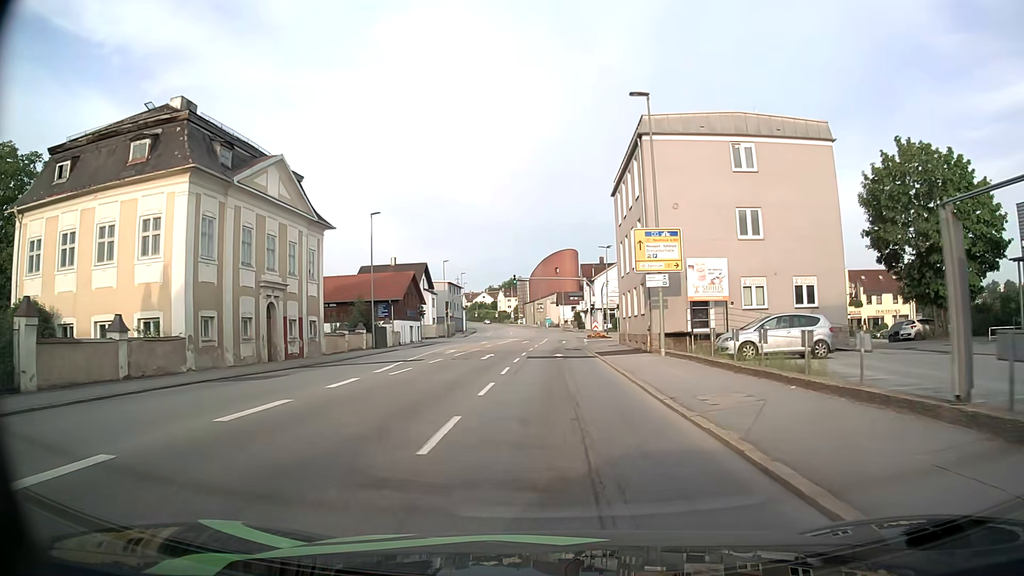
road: tertiary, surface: asphalt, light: Day
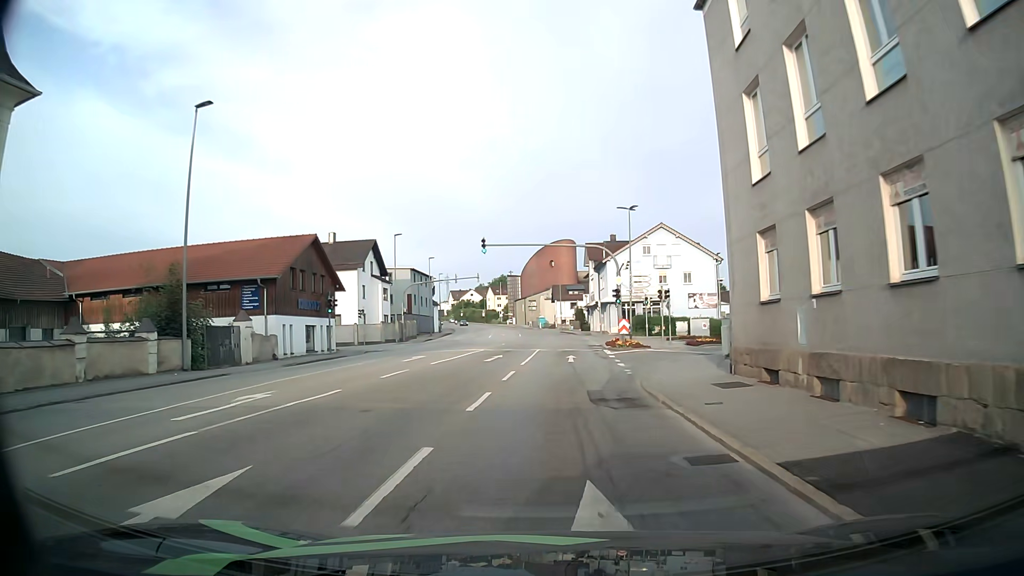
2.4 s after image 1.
(+0.1, +26.9) m; +1°
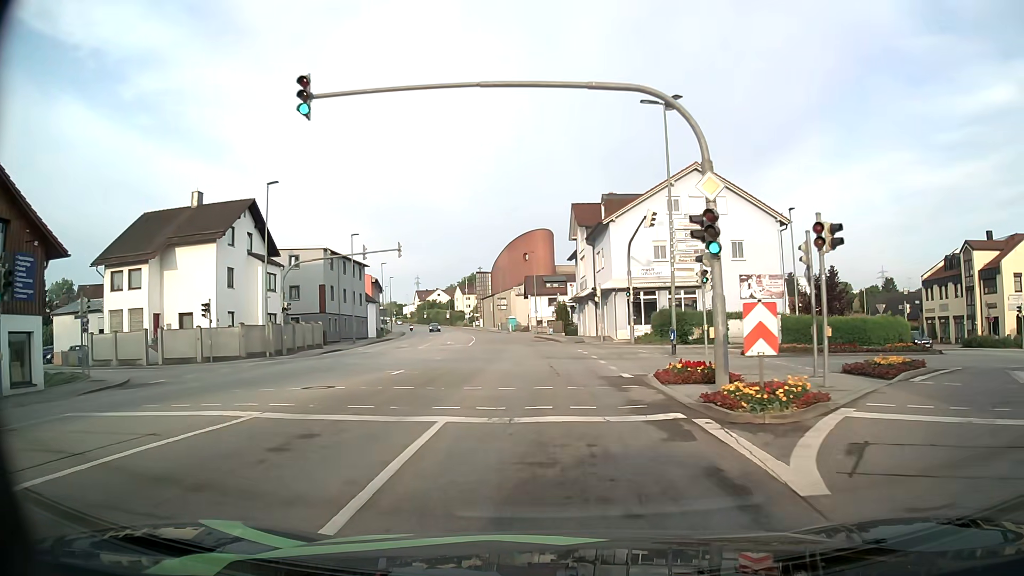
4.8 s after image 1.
(+0.3, +25.9) m; +2°
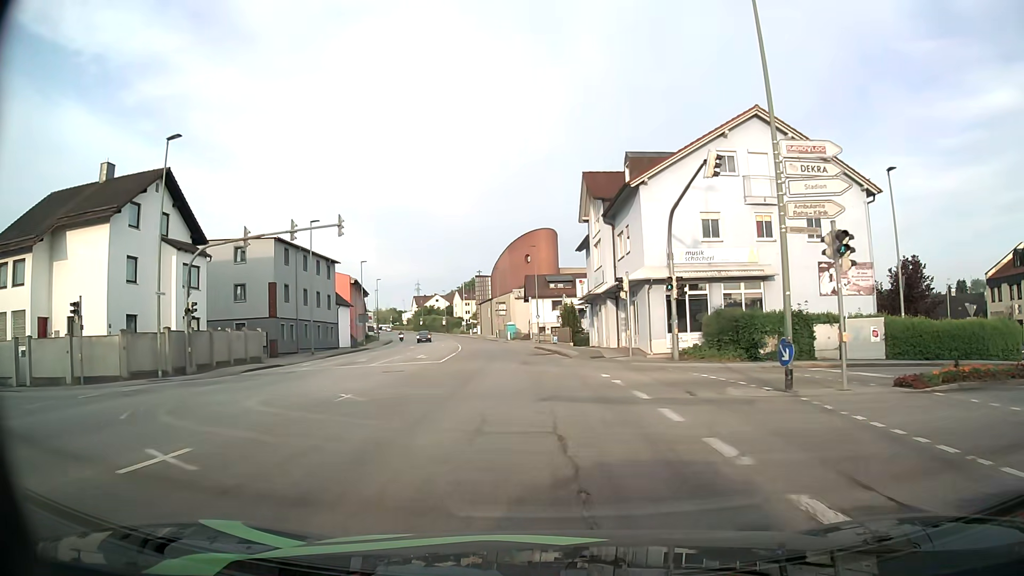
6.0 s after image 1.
(0.0, +12.4) m; 0°
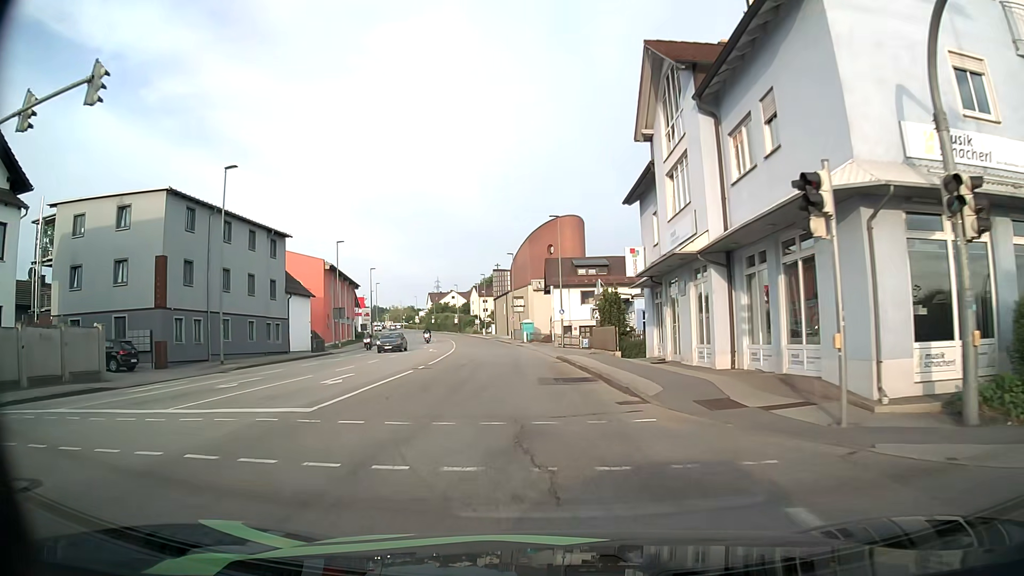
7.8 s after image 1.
(-0.4, +18.5) m; -2°
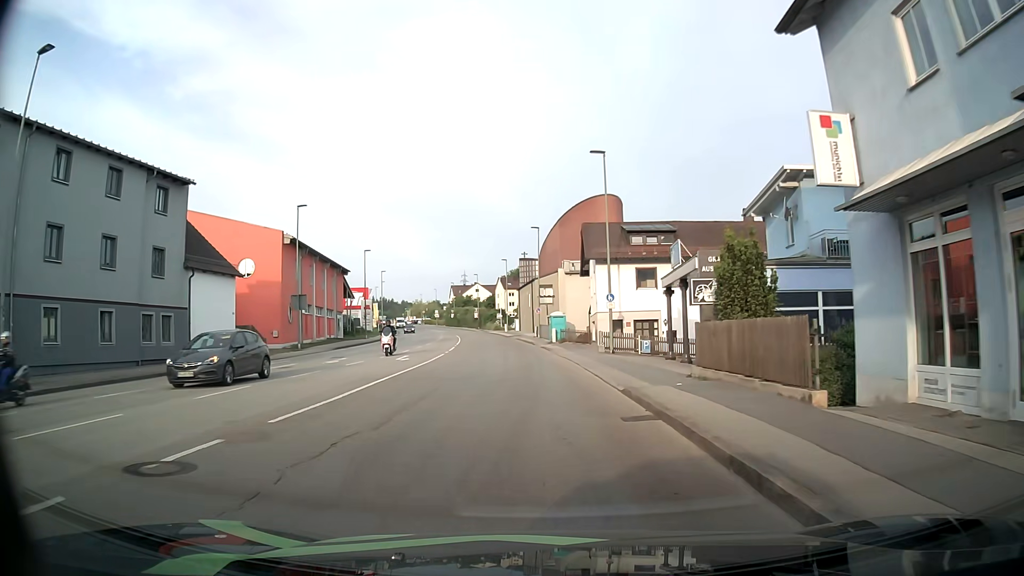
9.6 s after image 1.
(-0.5, +18.3) m; -2°
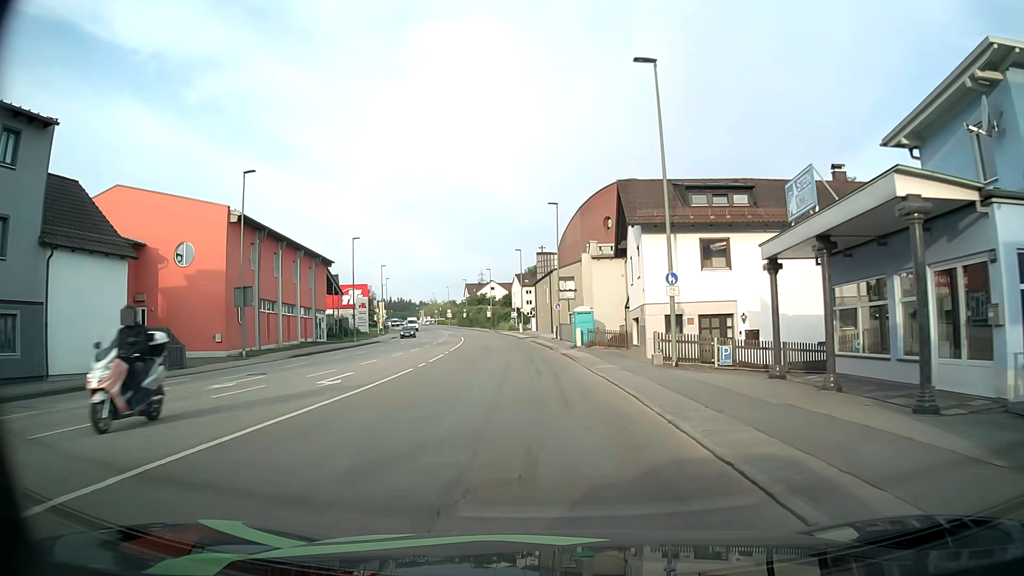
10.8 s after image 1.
(-0.2, +12.1) m; -2°
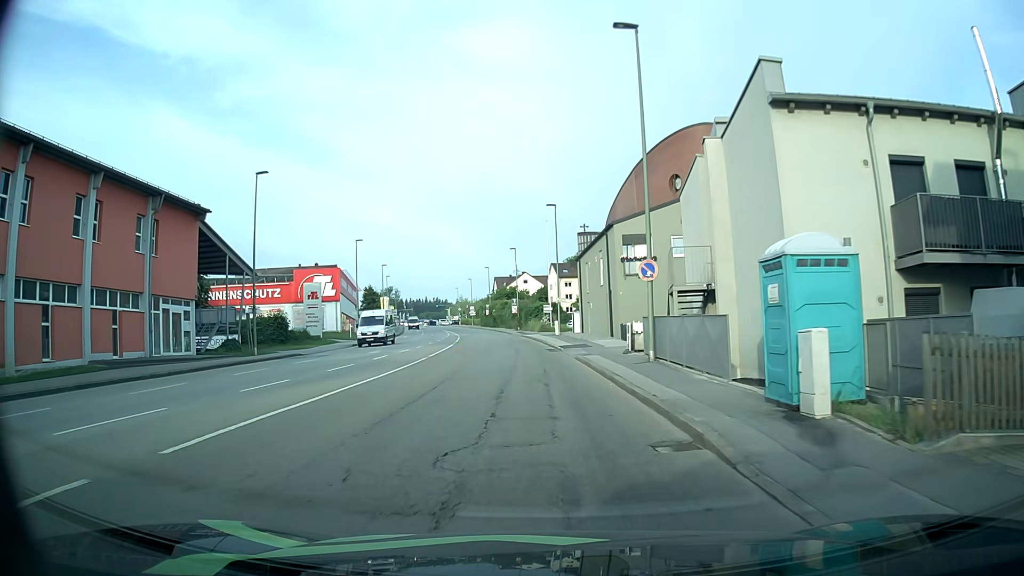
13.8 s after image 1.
(-0.9, +31.0) m; -3°
(0, +10) (0, +20) (-1, +30) (-2, +40) (-3, +50) (-4, +60) (-5, +70) (-7, +80) (-9, +89) (-11, +99) m
